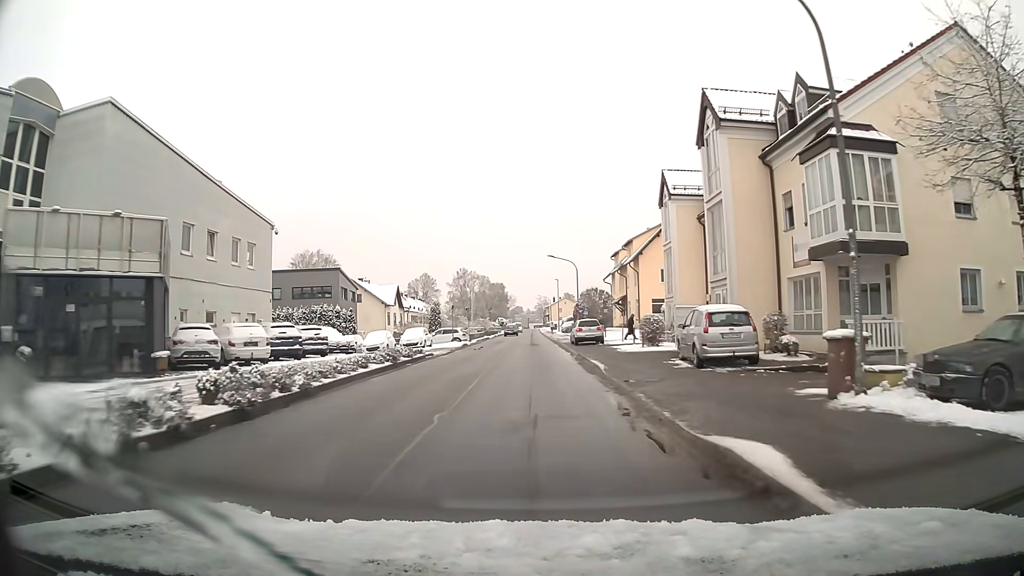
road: unclassified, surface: asphalt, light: Day
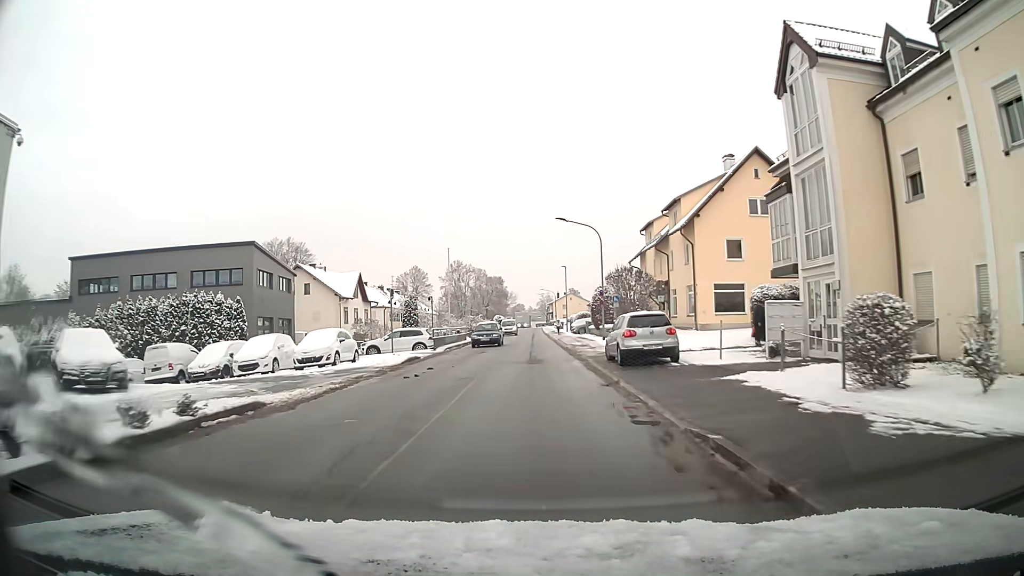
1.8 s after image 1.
(-0.1, +20.7) m; 0°
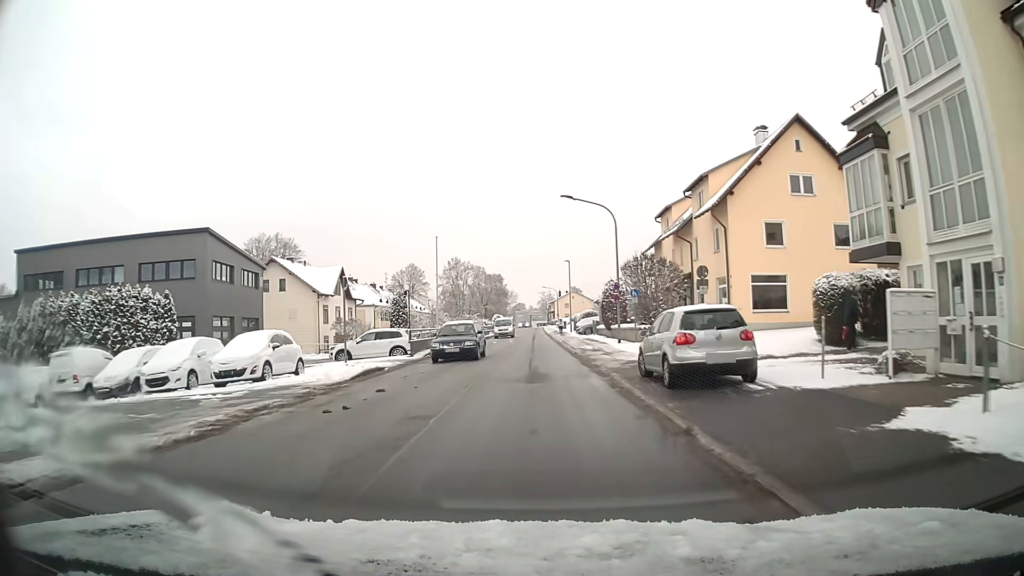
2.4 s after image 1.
(0.0, +6.9) m; 0°
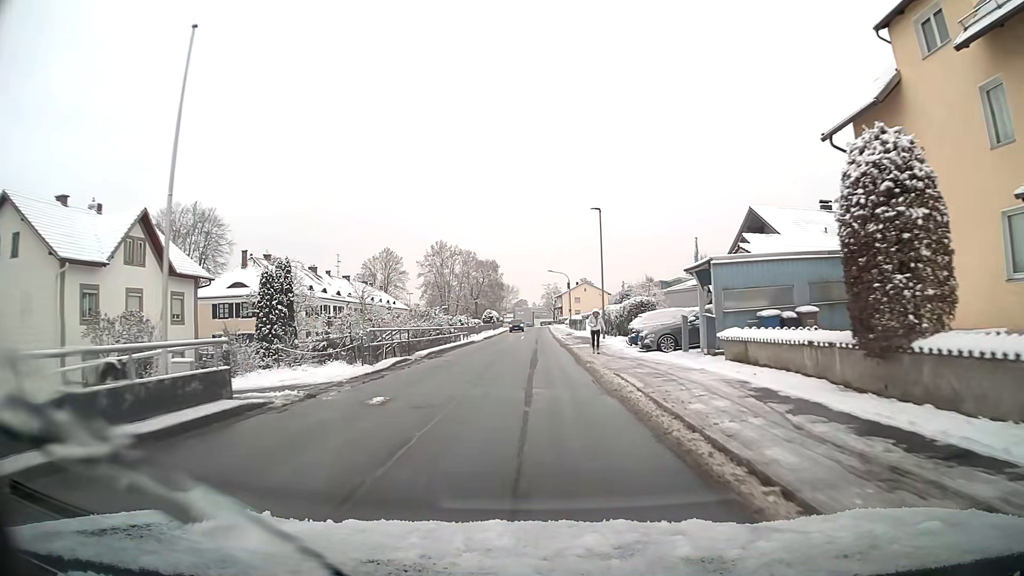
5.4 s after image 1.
(0.0, +34.5) m; 0°
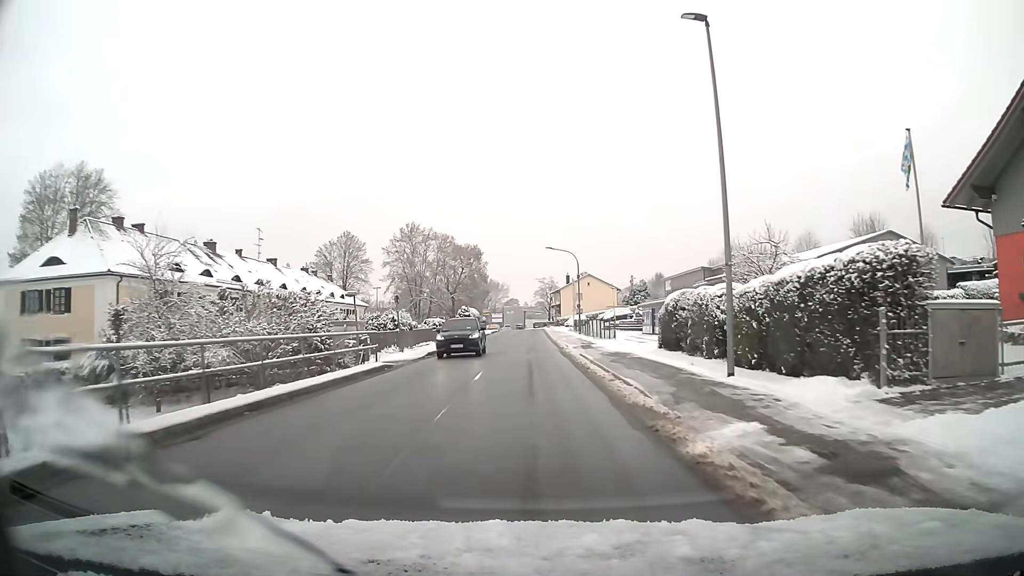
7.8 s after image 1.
(+0.1, +27.6) m; +1°
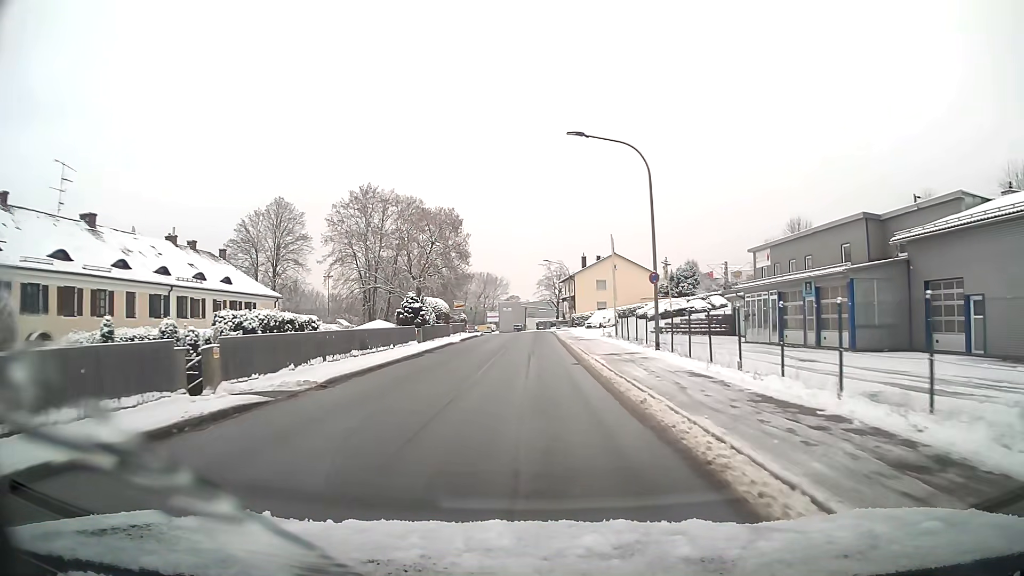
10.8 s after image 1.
(-0.2, +35.2) m; 0°
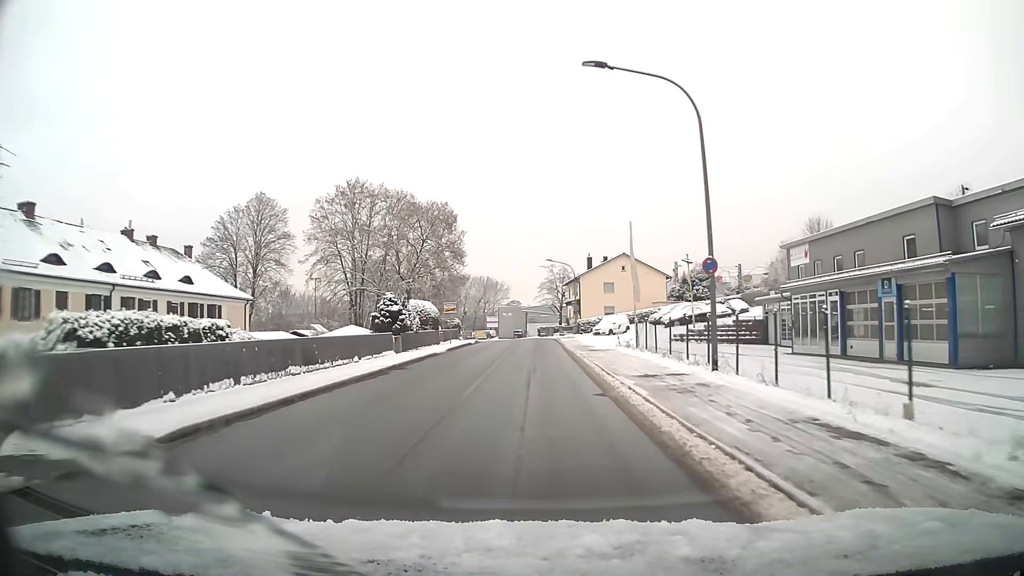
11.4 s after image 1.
(0.0, +7.1) m; 0°
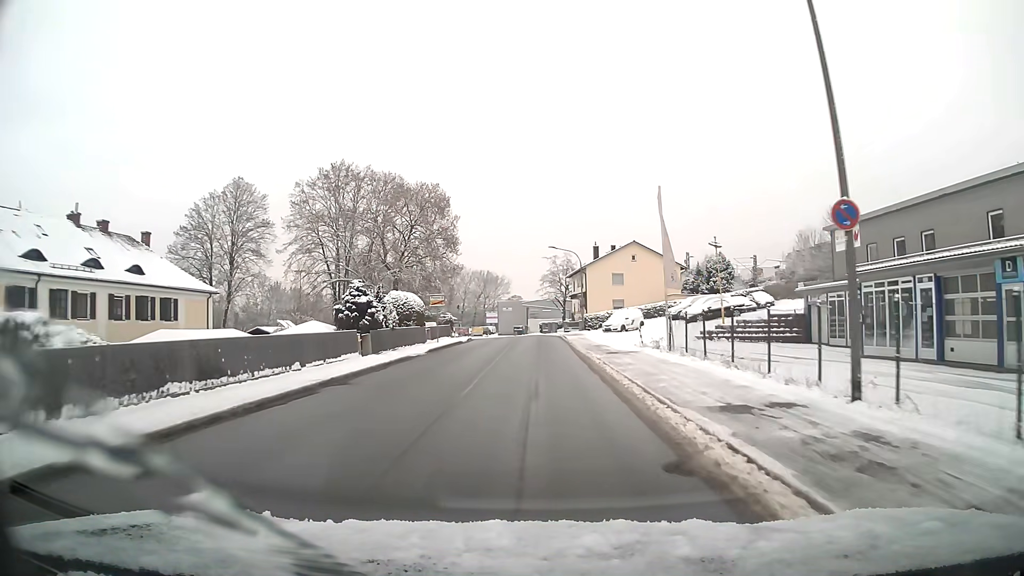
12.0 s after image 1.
(0.0, +7.1) m; 0°
(0, +10) (0, +20) (0, +30) (0, +40) (0, +50) (-2, +60) (-6, +69) (-13, +76) (-20, +83) (-27, +91) m
